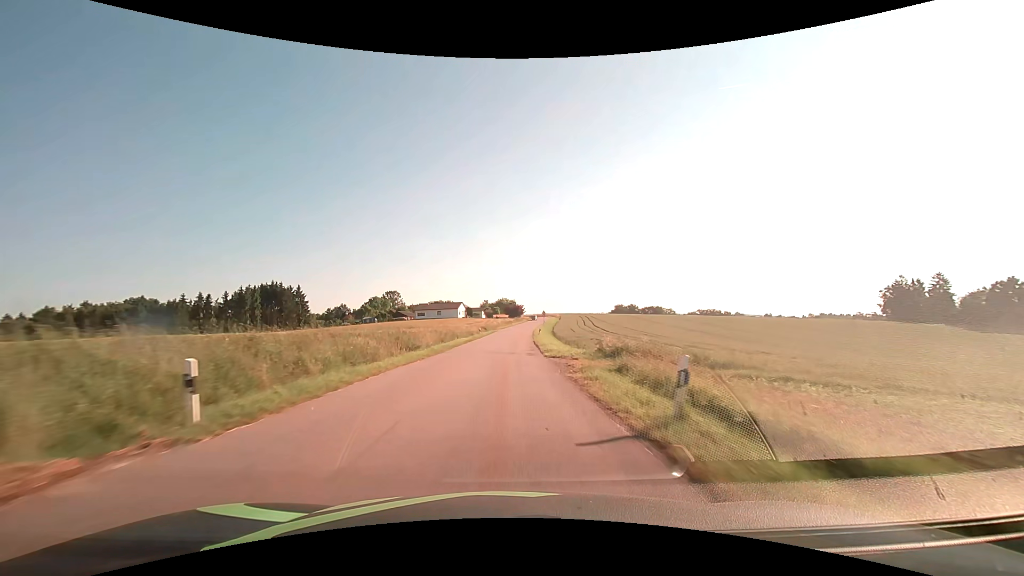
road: tertiary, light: Day
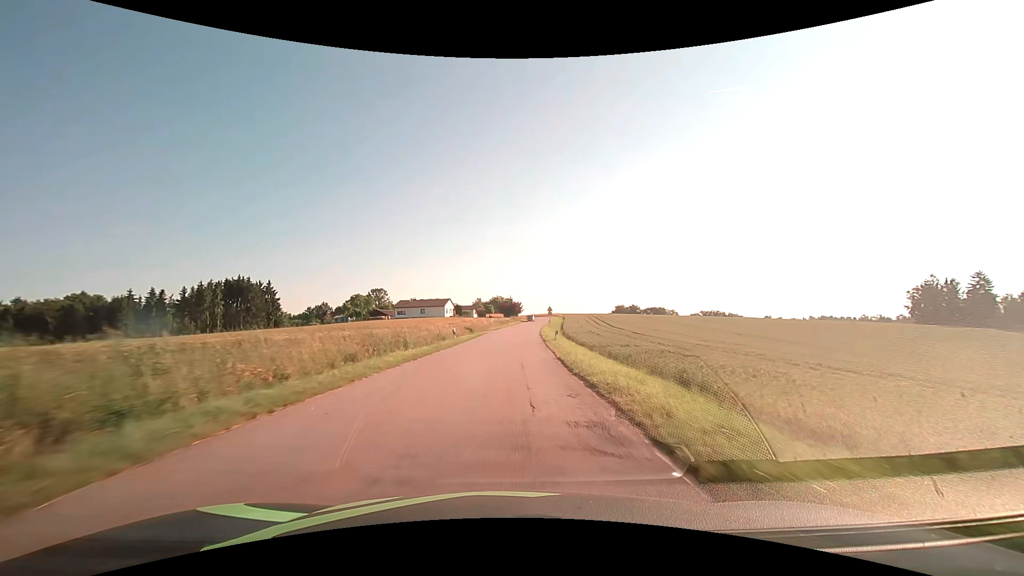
(0.0, +23.1) m; +1°
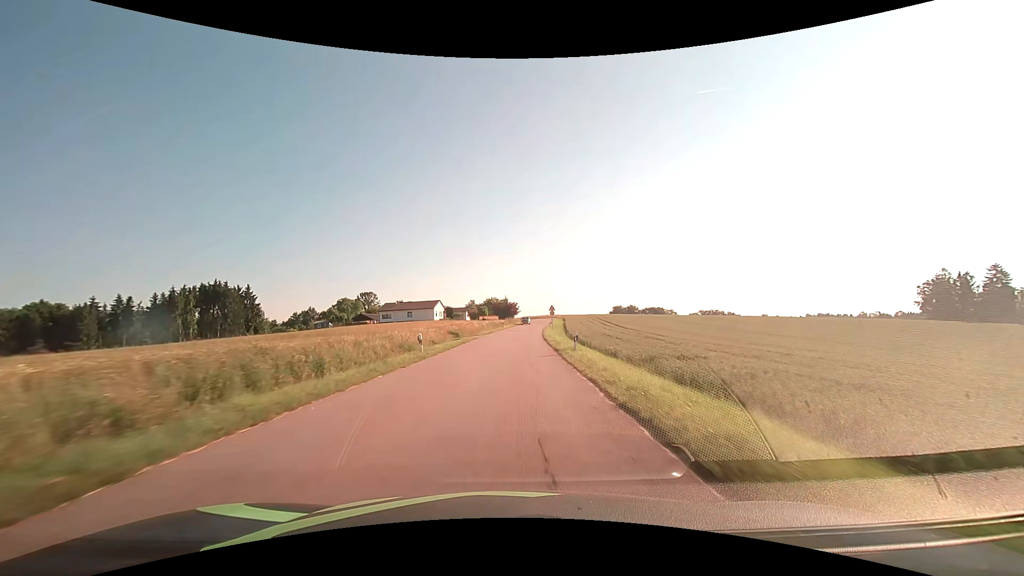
(0.0, +11.3) m; 0°
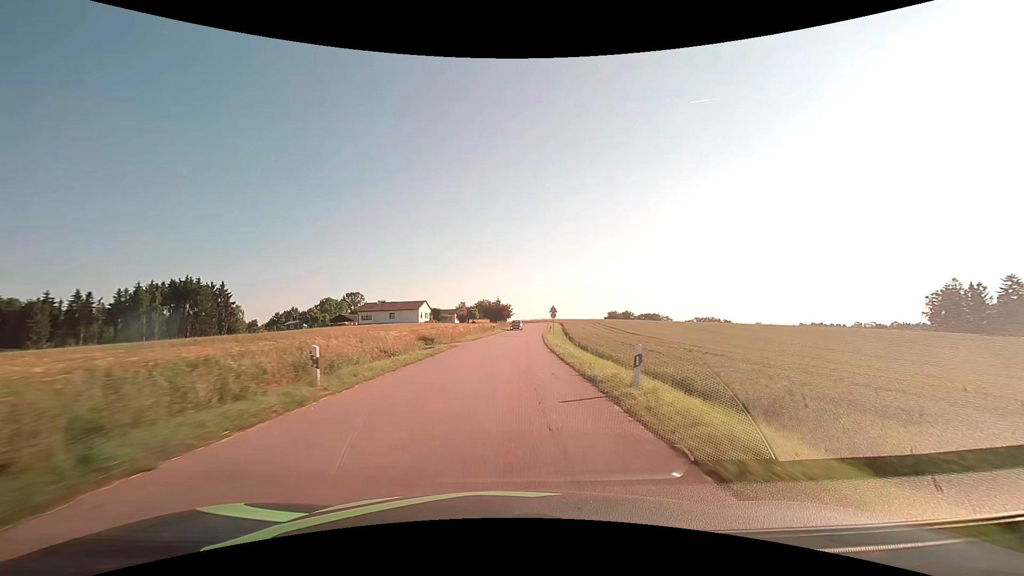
(+0.1, +11.2) m; +1°
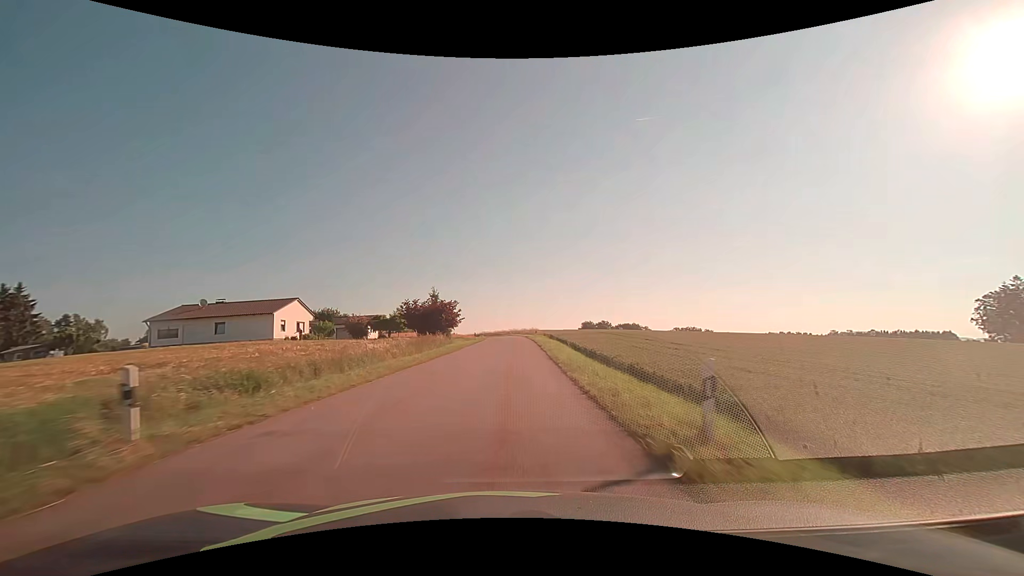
(+2.4, +54.4) m; +4°
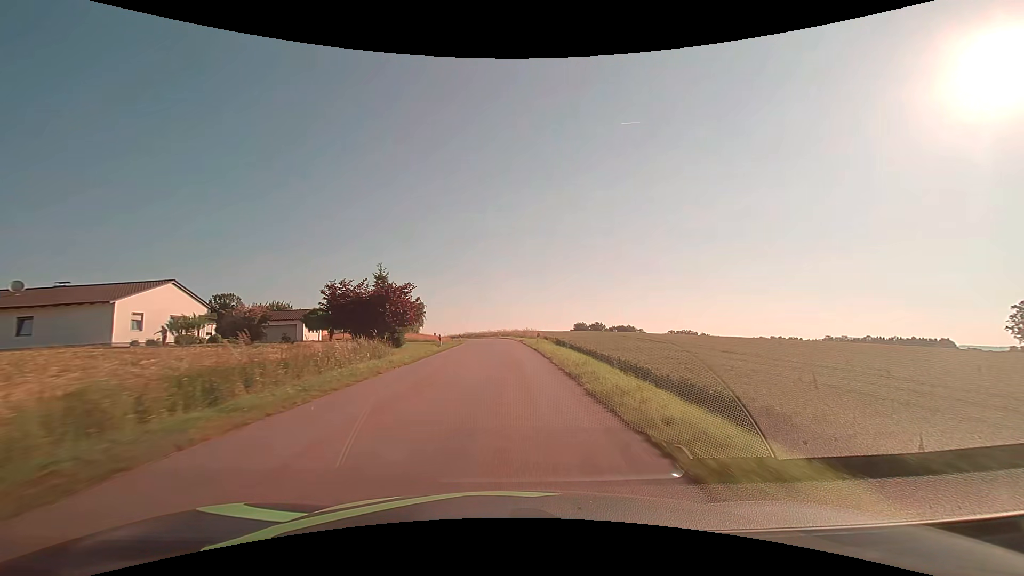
(+0.2, +21.3) m; +1°
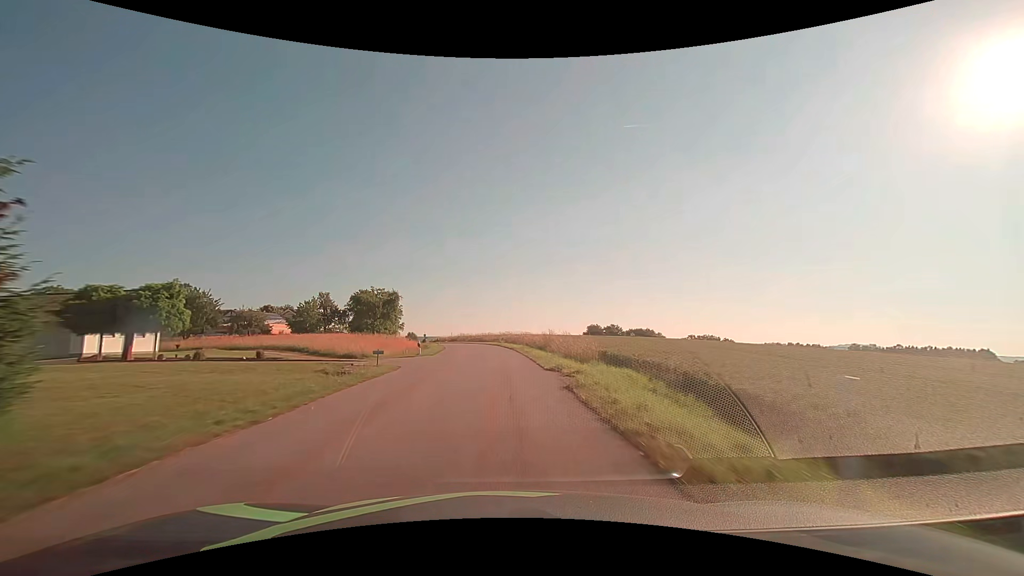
(0.0, +32.2) m; -1°
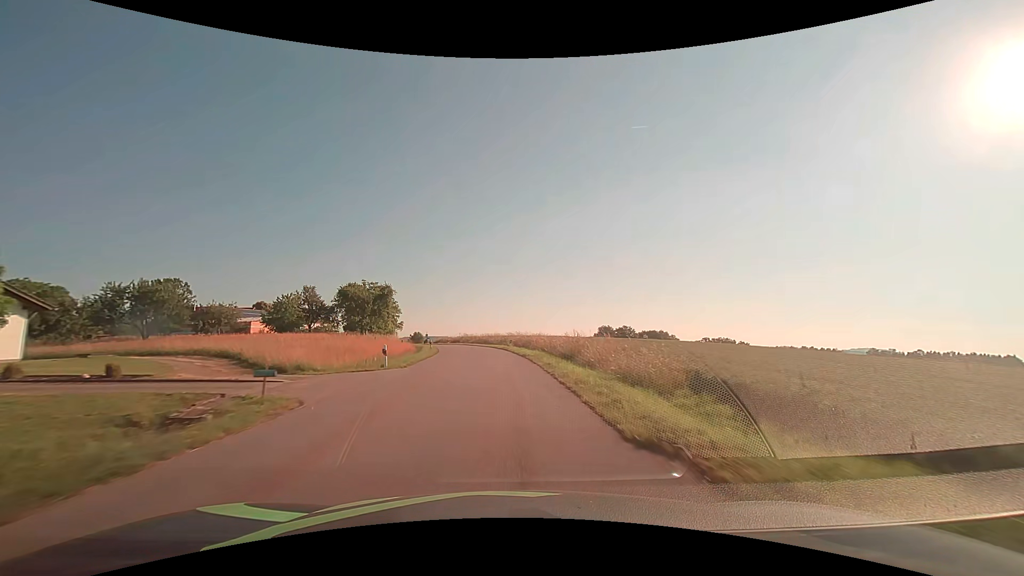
(-0.1, +11.0) m; -1°
(0, +10) (0, +20) (-1, +30) (-2, +40) (-3, +50) (-4, +60) (-6, +70) (-9, +79) (-11, +89) (-14, +98) m
